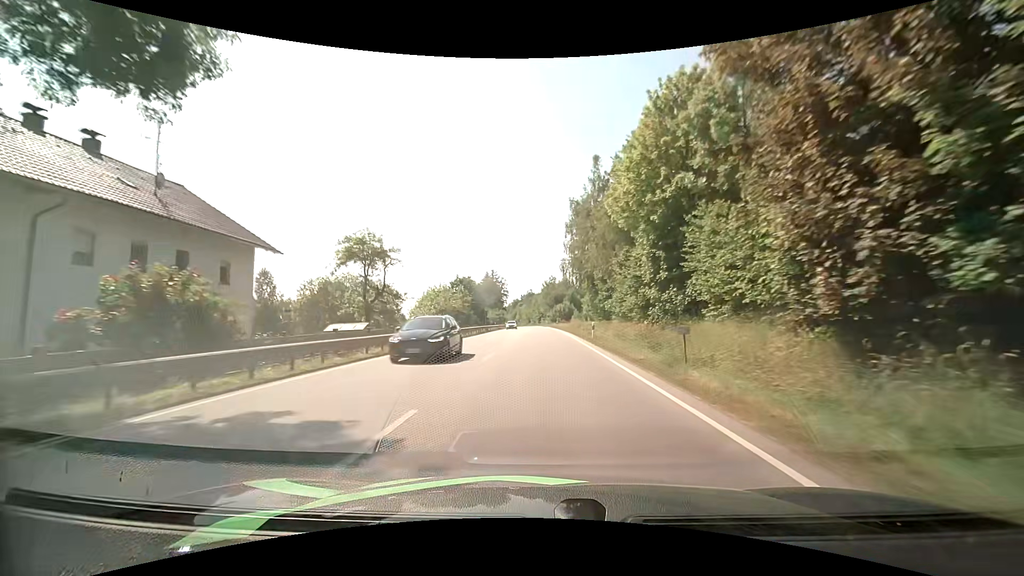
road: primary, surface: asphalt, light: Day
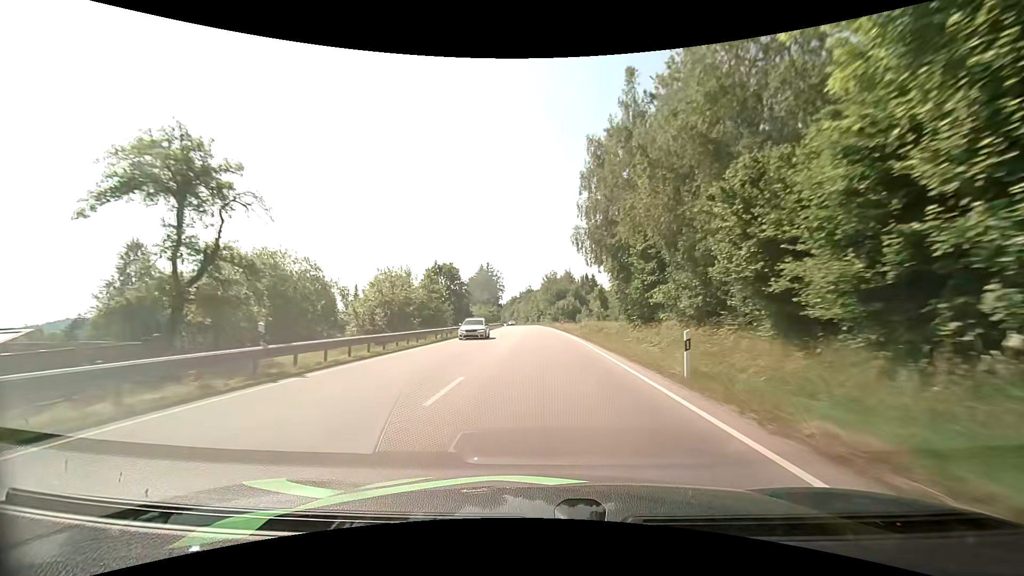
(0.0, +20.2) m; 0°
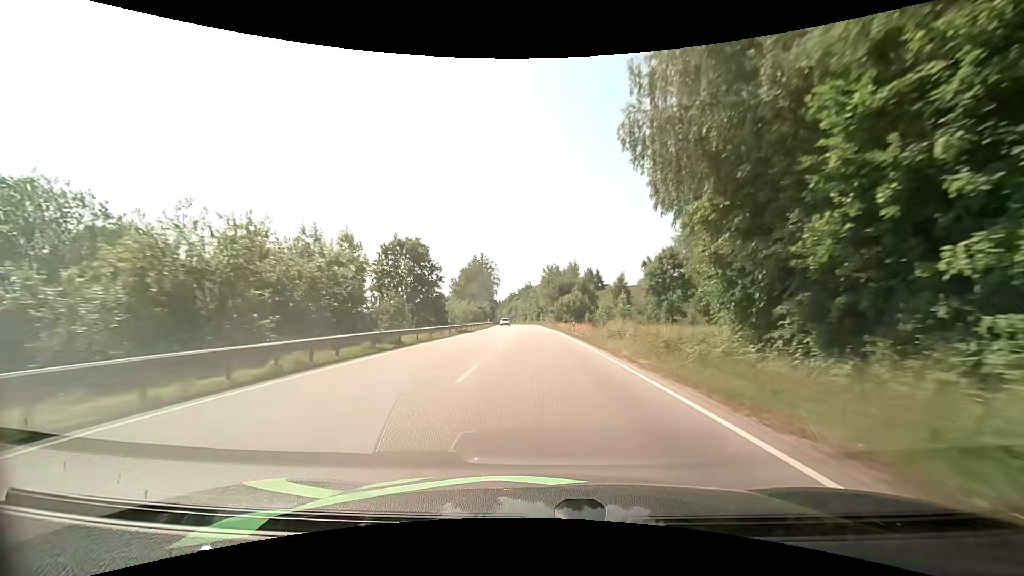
(+0.1, +21.9) m; +1°
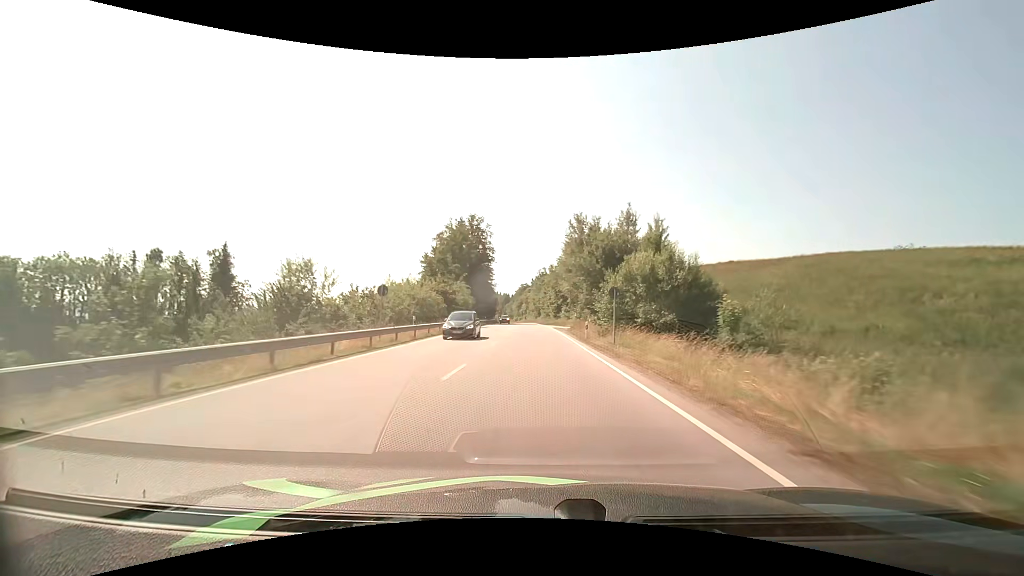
(-1.1, +60.4) m; -2°
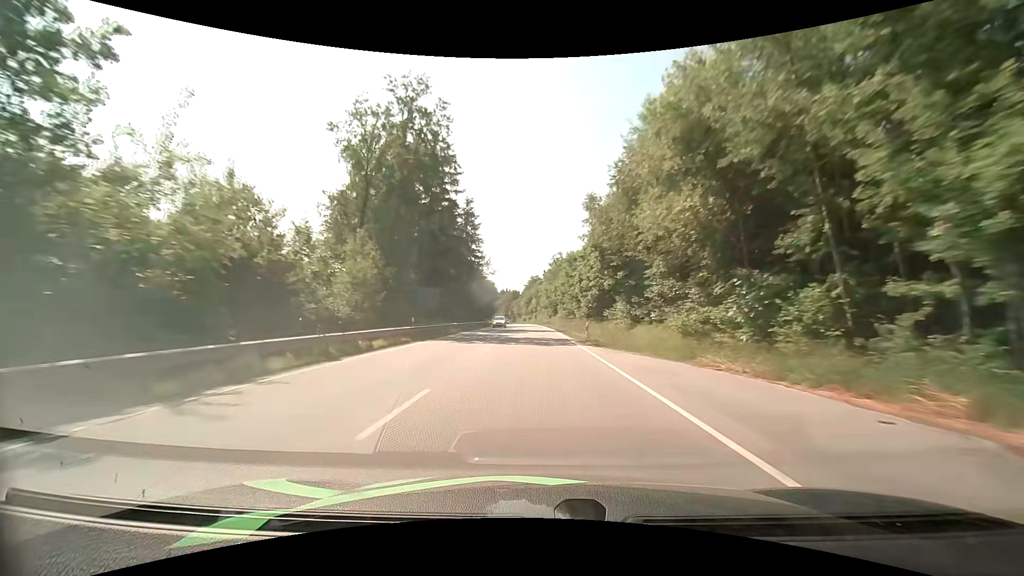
(-0.8, +53.2) m; -2°
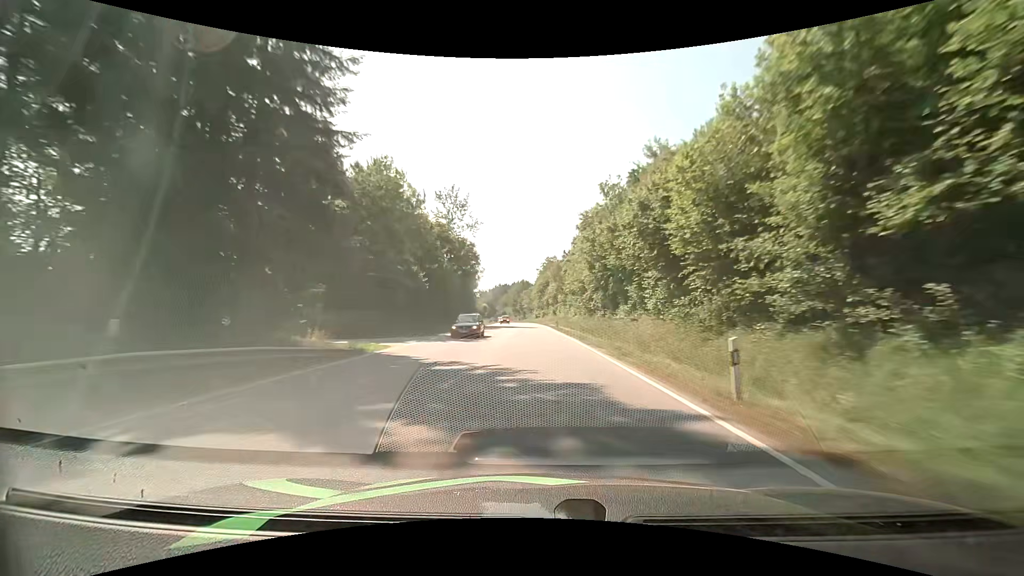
(-1.2, +69.6) m; -2°
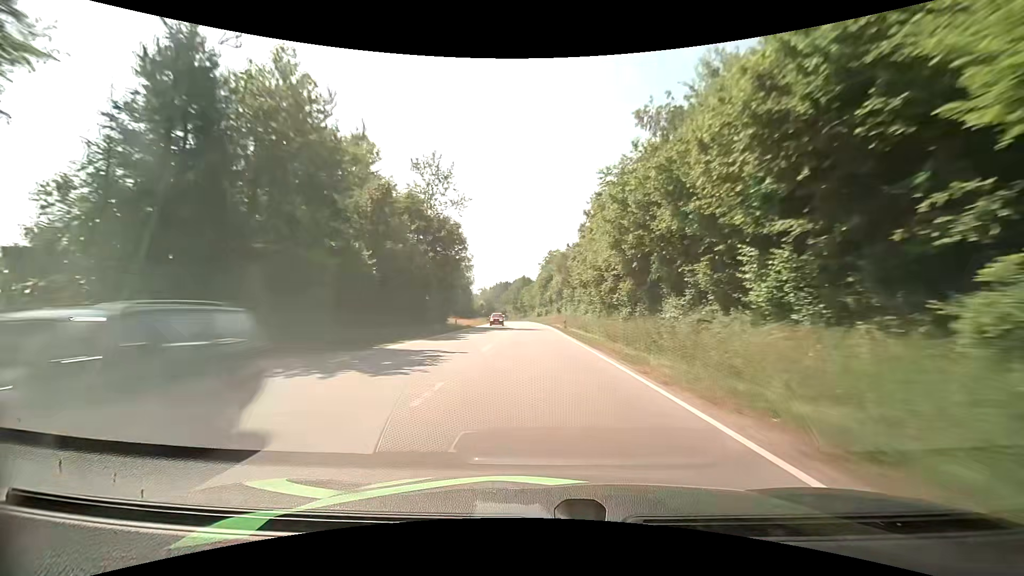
(0.0, +14.2) m; +1°
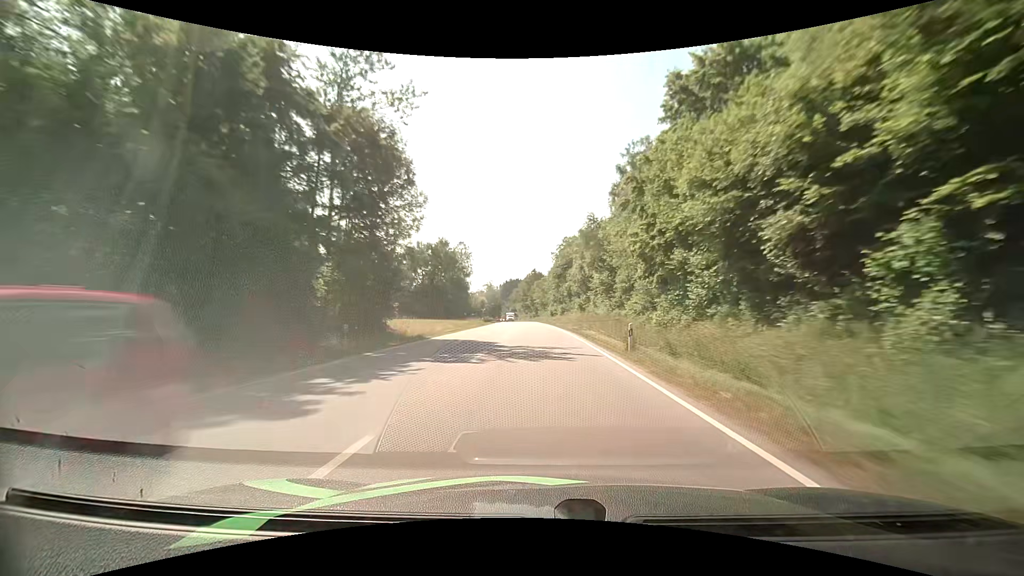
(-0.7, +28.4) m; -2°
(0, +10) (0, +20) (0, +30) (0, +40) (-1, +50) (-1, +60) (-1, +70) (-2, +80) (-2, +90) (-2, +100) m
